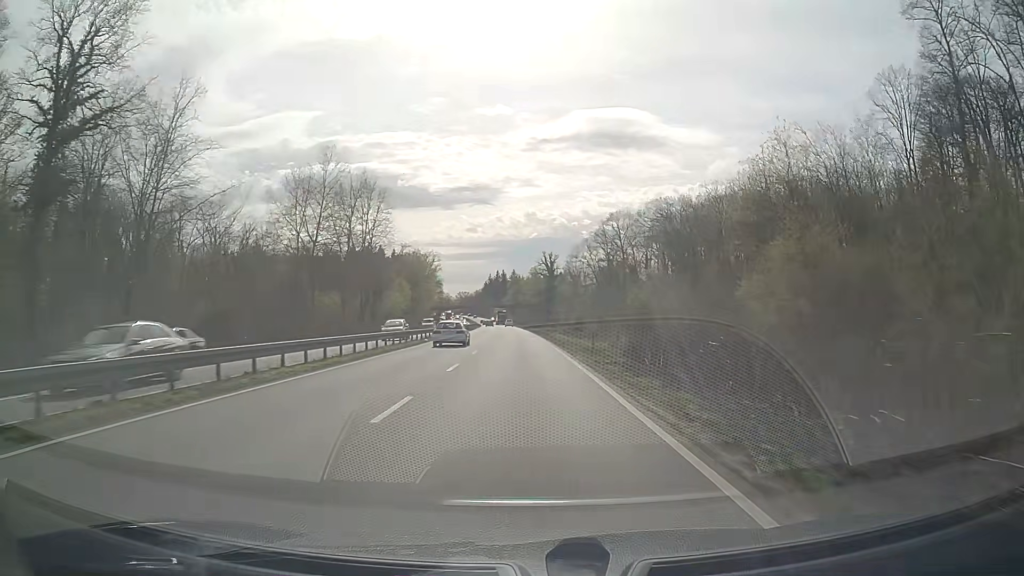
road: trunk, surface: asphalt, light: Day
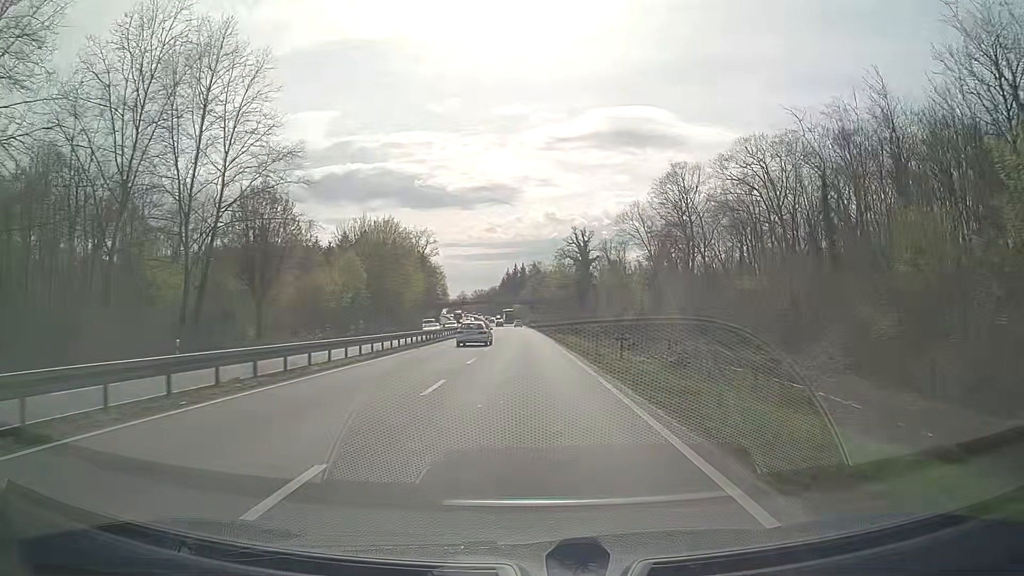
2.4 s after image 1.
(-0.7, +50.8) m; -2°
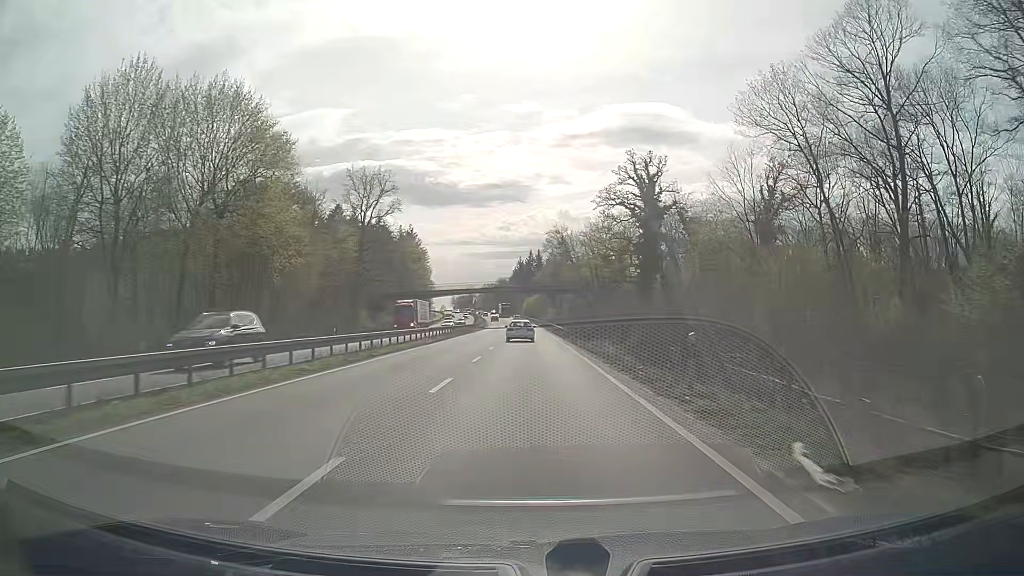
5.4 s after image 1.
(-0.8, +63.0) m; -1°
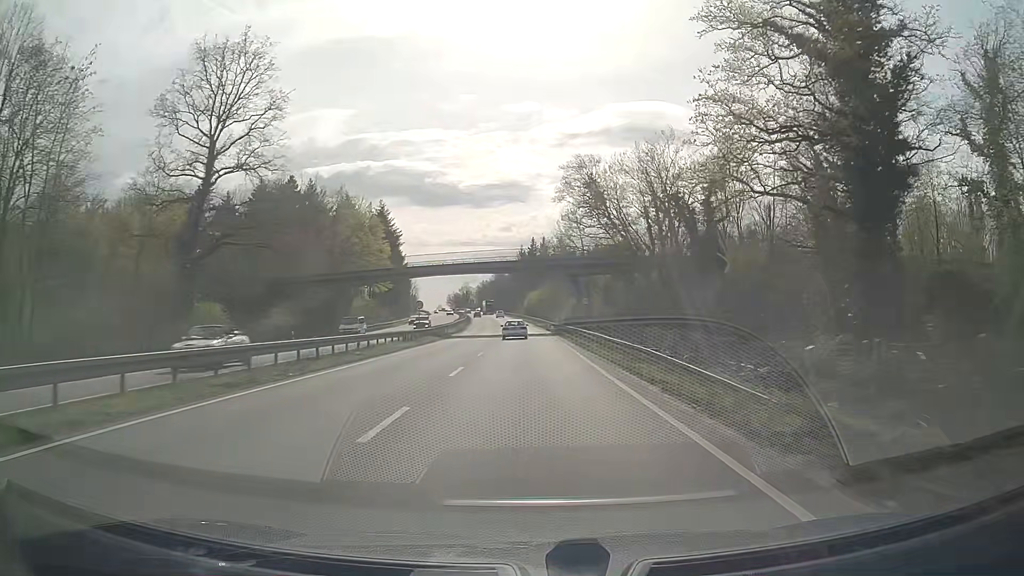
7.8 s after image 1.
(-0.2, +50.1) m; 0°
(0, +10) (0, +20) (0, +30) (0, +40) (-1, +50) (-1, +60) (-1, +70) (-2, +80) (-3, +90) (-3, +100) m
